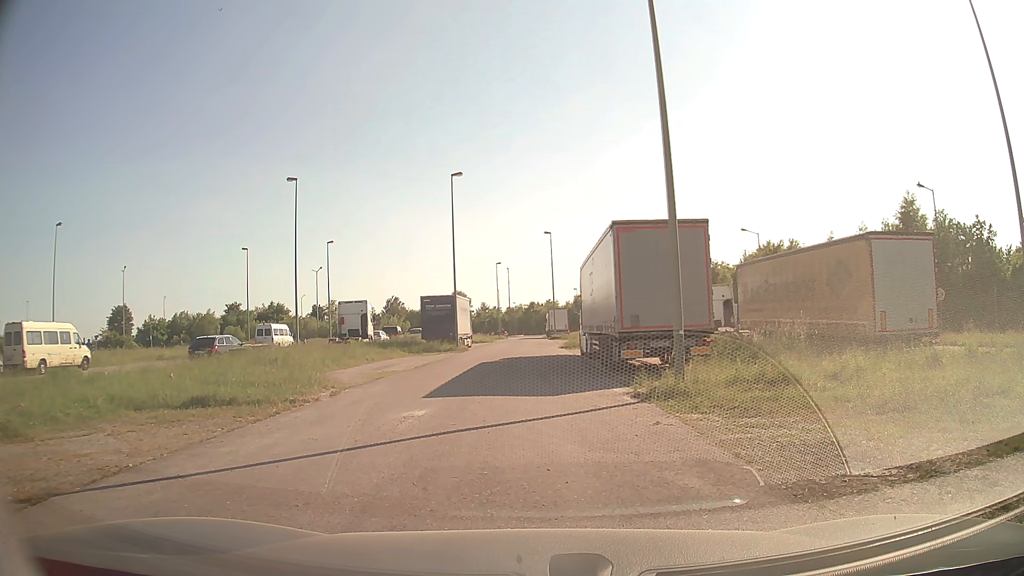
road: service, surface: asphalt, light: Day
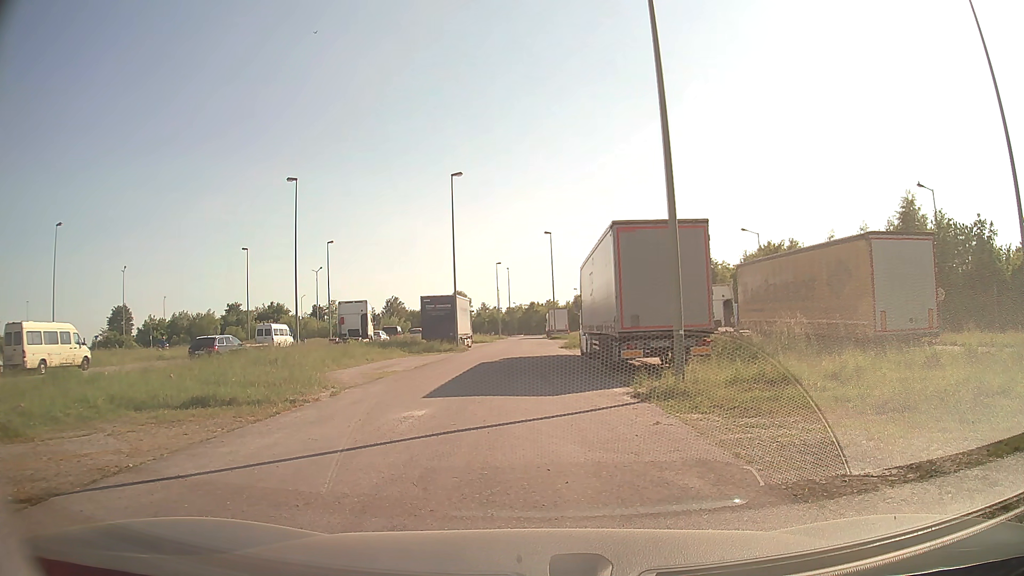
(0.0, 0.0) m; 0°
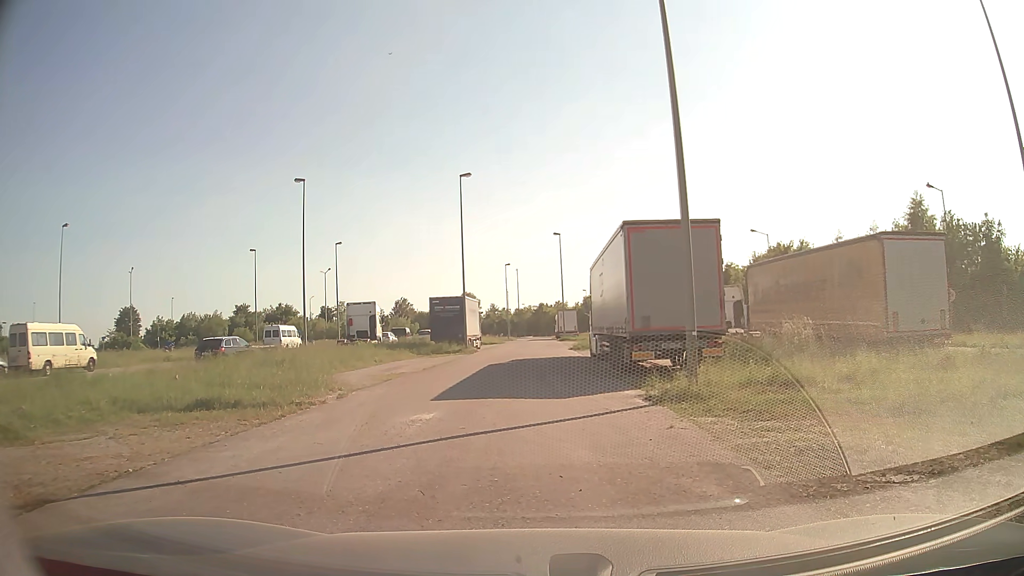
(0.0, +0.2) m; 0°
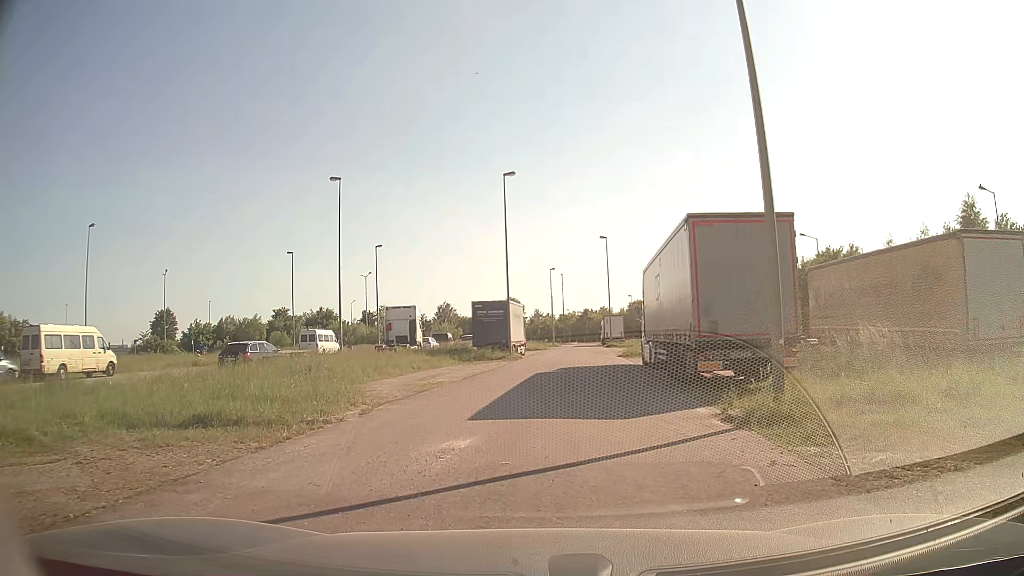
(-0.1, +2.2) m; -3°
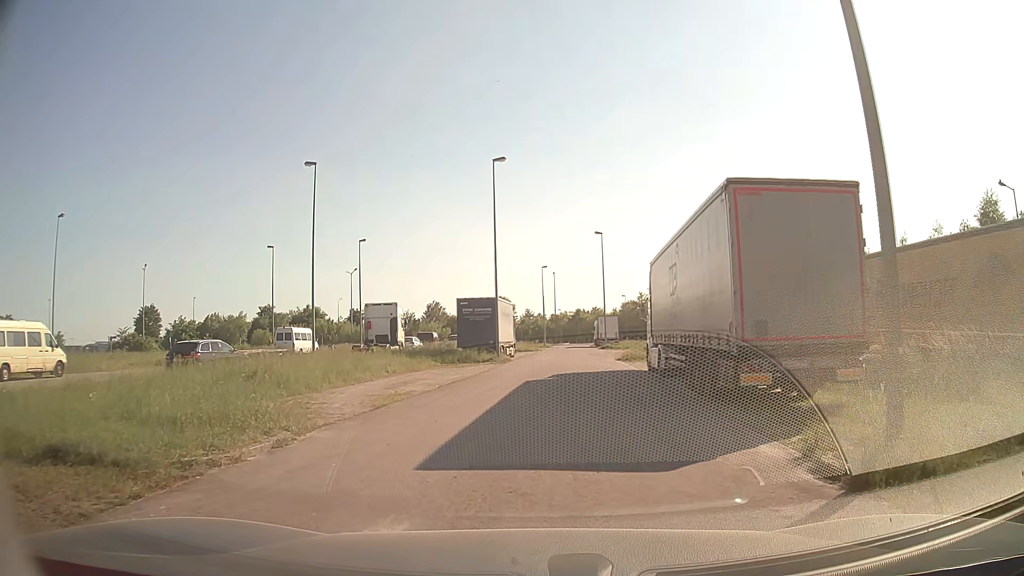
(-0.1, +4.0) m; 0°
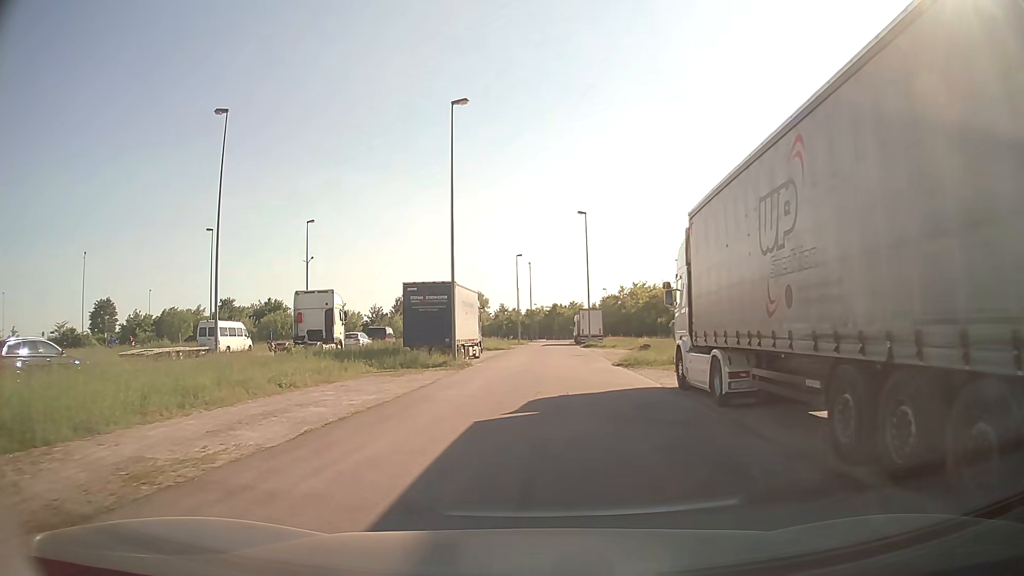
(+0.2, +10.3) m; +2°
(0, +10) (+1, +20) (+1, +30) (+2, +40) (+2, +50) (+2, +60) (+2, +70) (+2, +80) (+3, +90) (+3, +100) m
